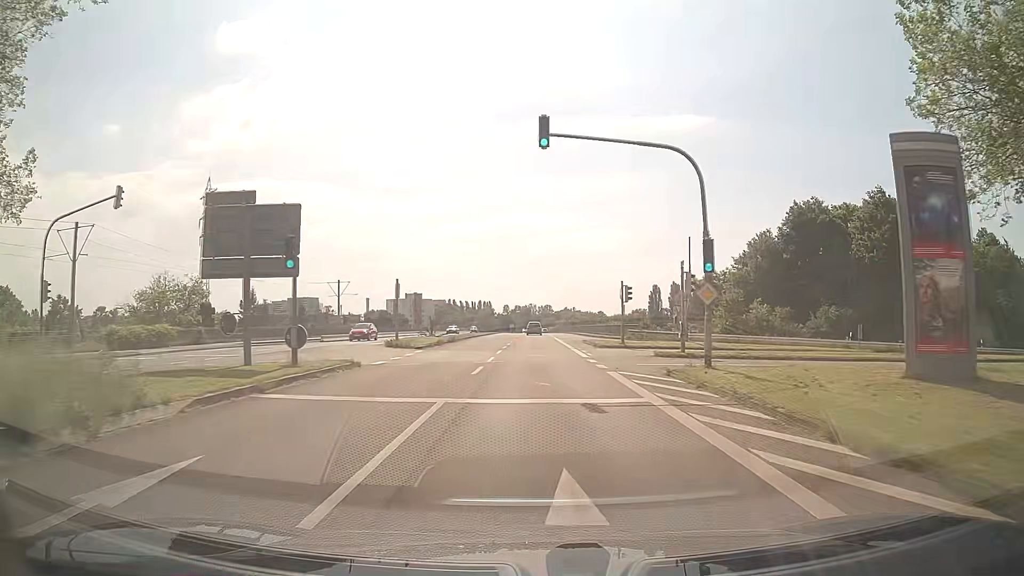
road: secondary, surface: asphalt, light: Day
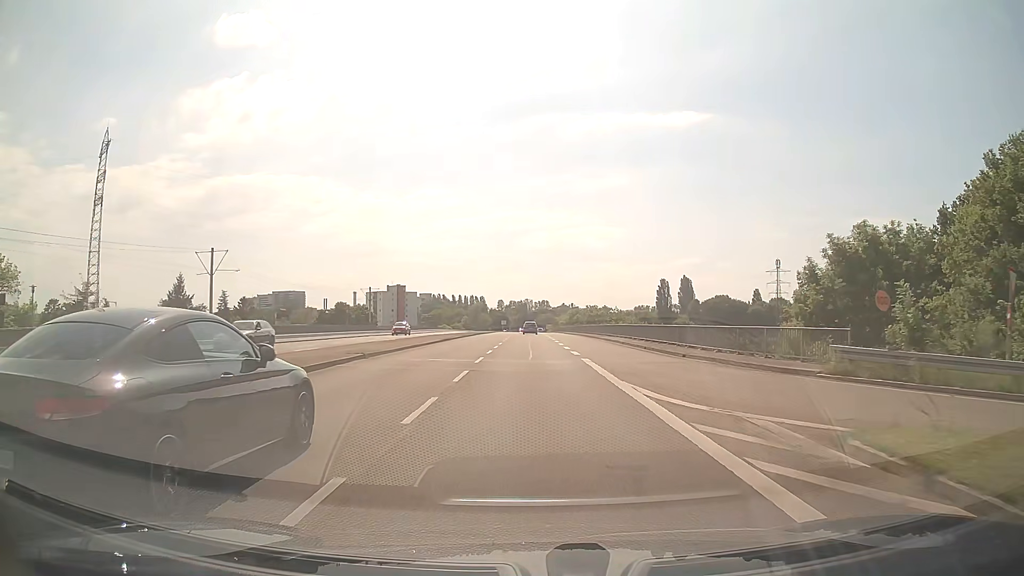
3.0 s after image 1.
(+0.1, +38.8) m; 0°
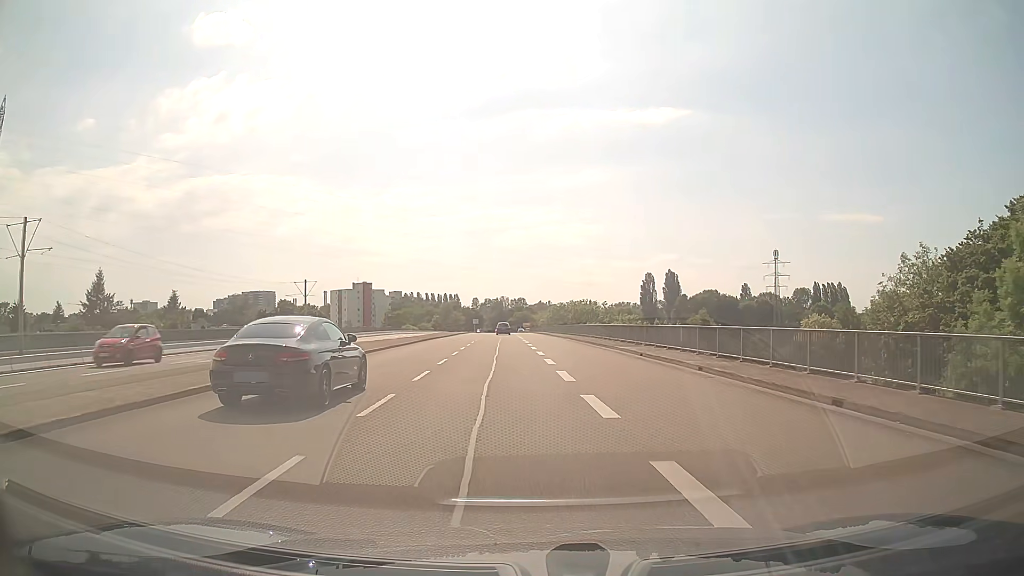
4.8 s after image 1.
(+0.3, +23.1) m; +2°
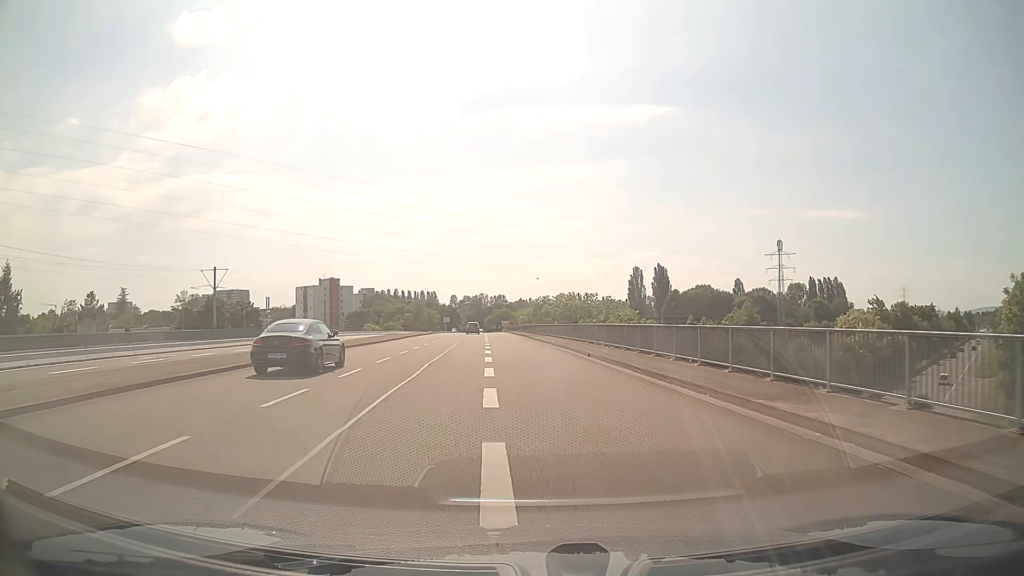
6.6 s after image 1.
(+0.5, +23.0) m; +1°
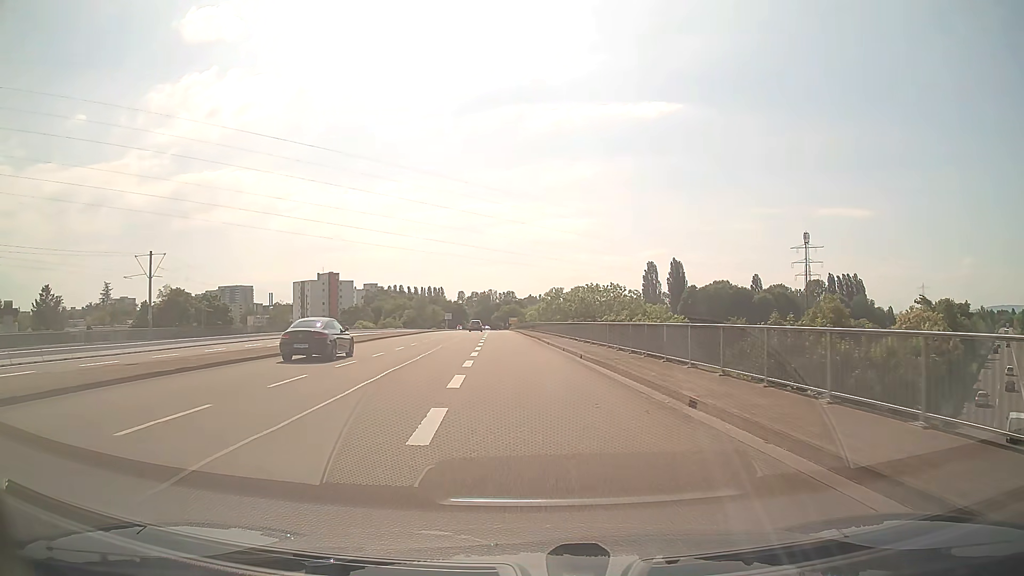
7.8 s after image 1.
(-0.1, +15.3) m; -1°
(0, +10) (0, +20) (-1, +30) (-1, +40) (-2, +50) (-3, +60) (-3, +70) (-4, +80) (-4, +90) (-5, +100) m
